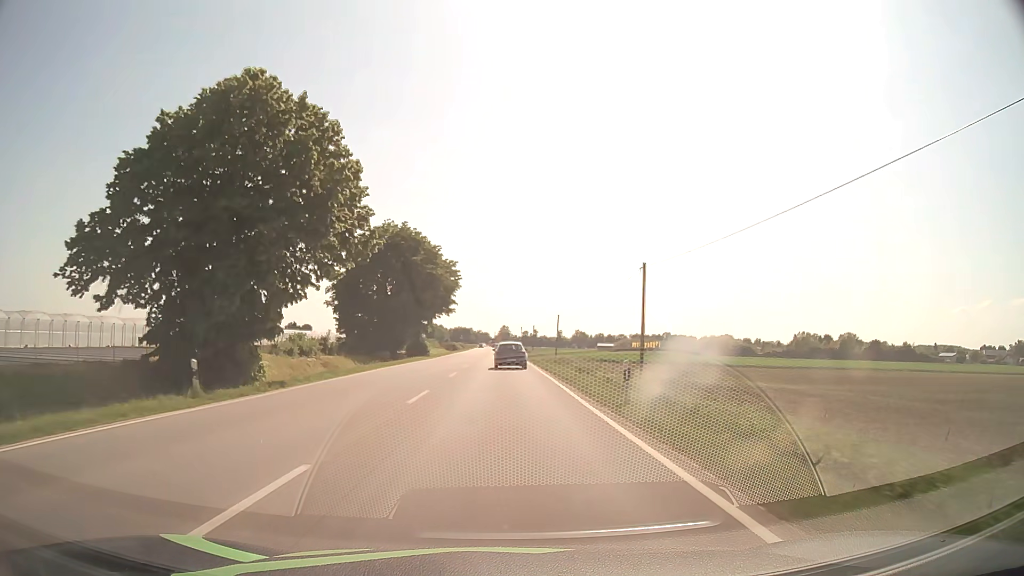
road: primary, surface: asphalt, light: Day
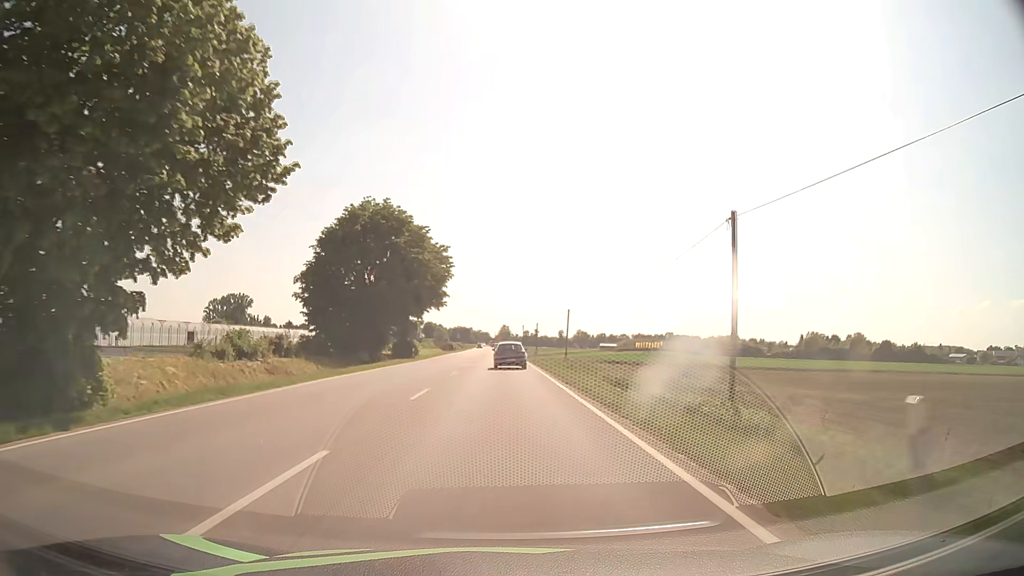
(0.0, +11.1) m; 0°
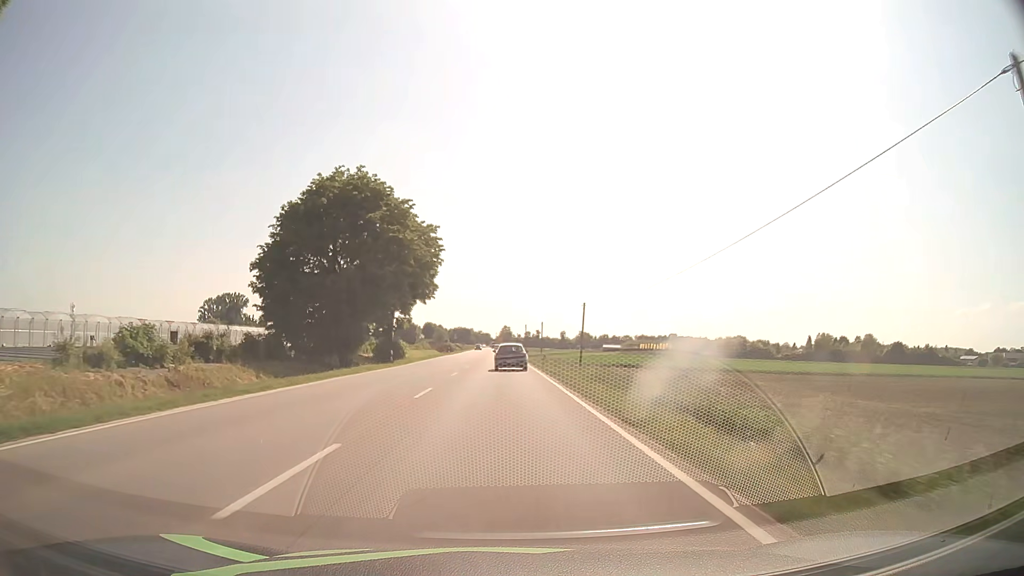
(0.0, +11.1) m; 0°
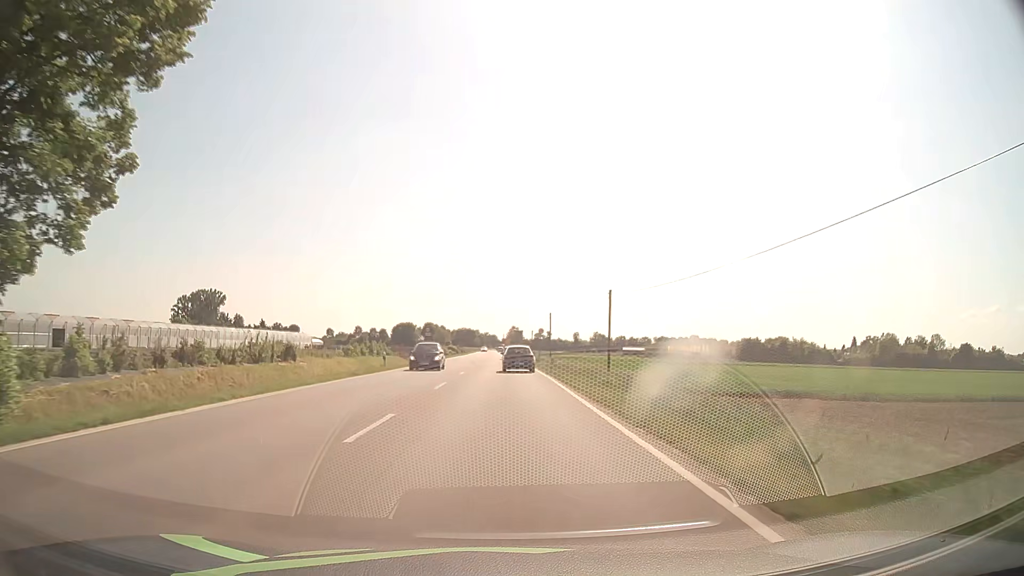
(-0.4, +55.7) m; -1°
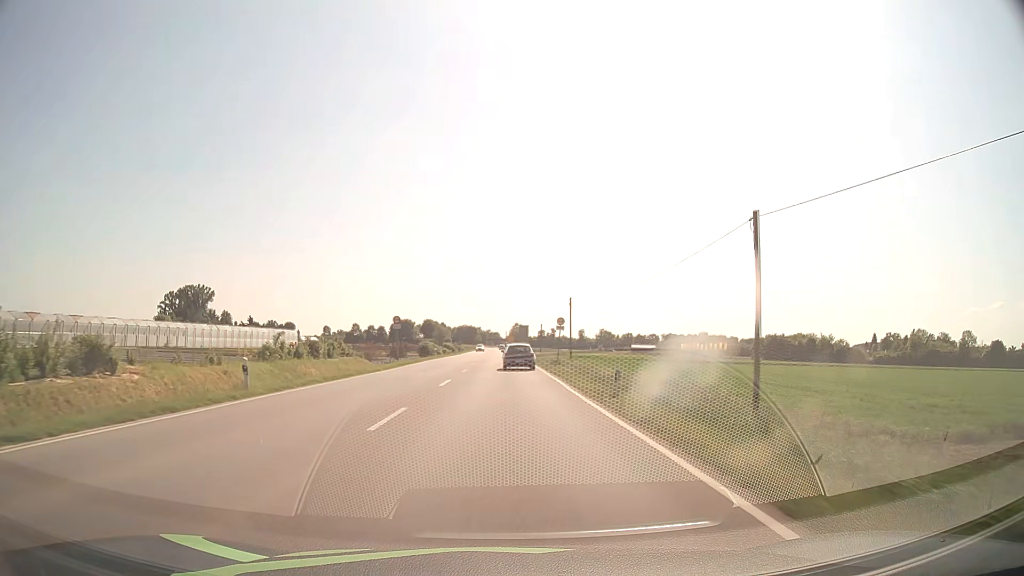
(0.0, +22.5) m; 0°
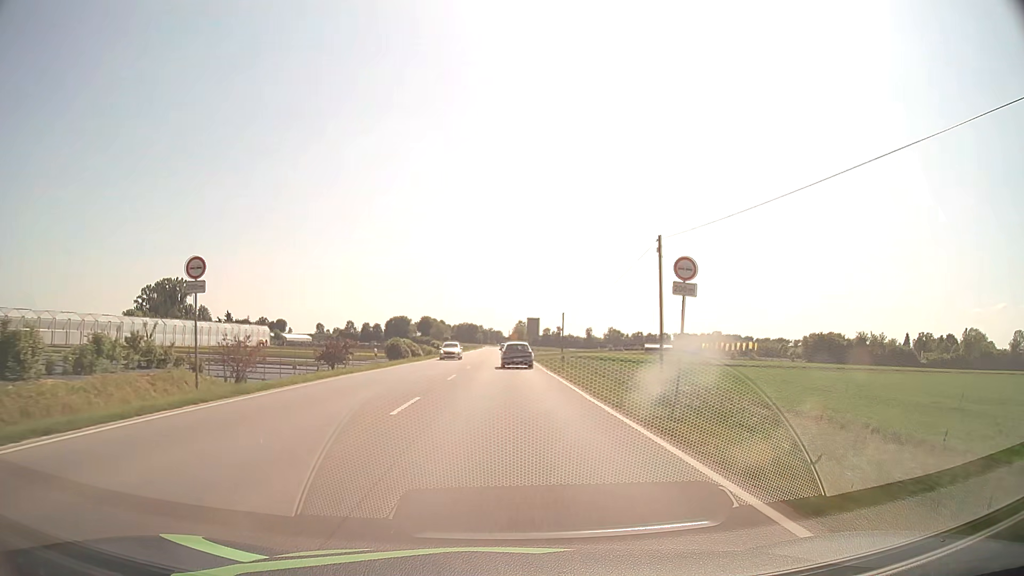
(-0.1, +34.2) m; 0°
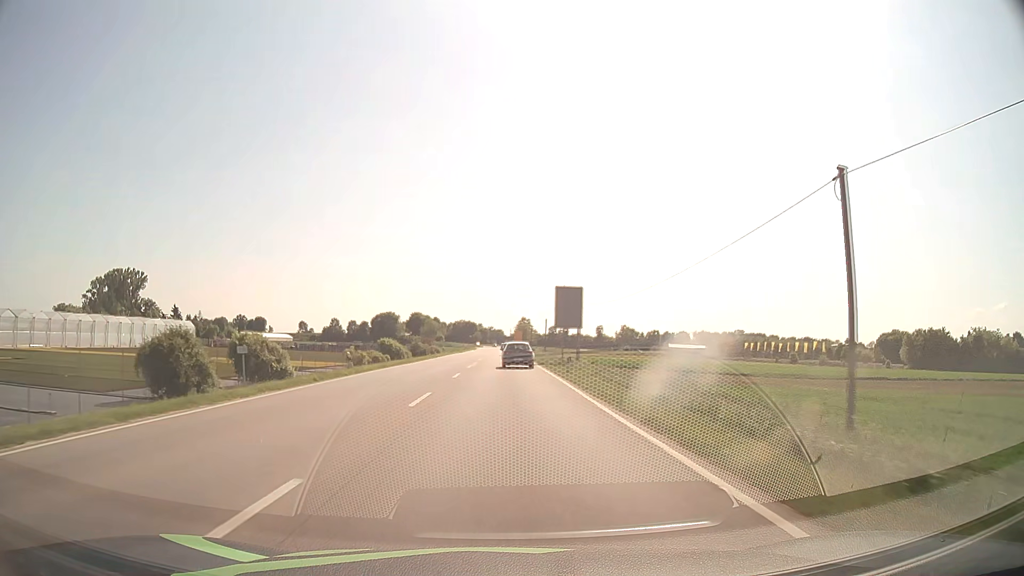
(0.0, +57.8) m; 0°
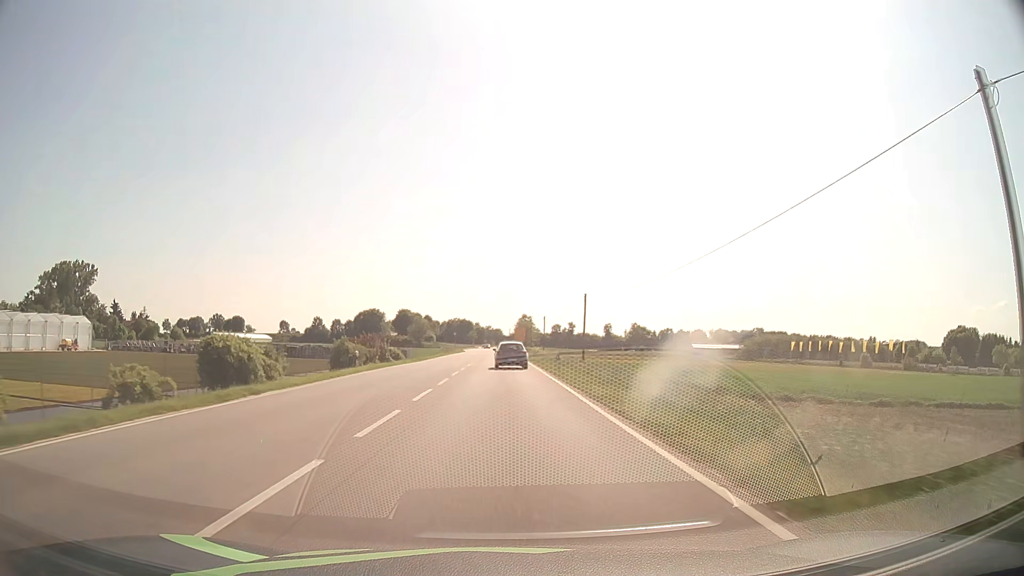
(0.0, +46.7) m; 0°
(0, +10) (0, +20) (0, +30) (0, +40) (0, +50) (0, +60) (0, +70) (0, +80) (0, +90) (0, +100) m
